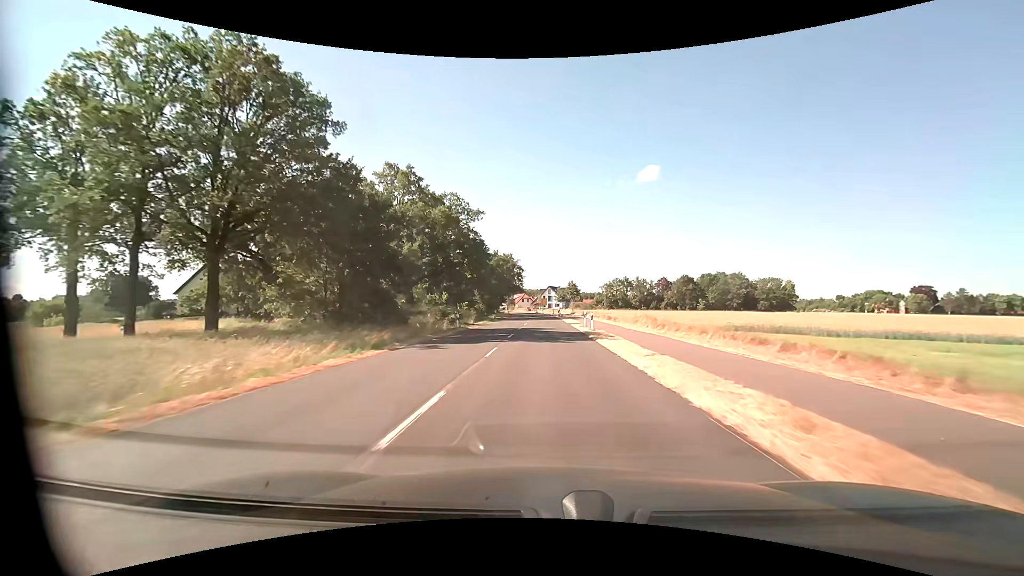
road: secondary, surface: asphalt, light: Day
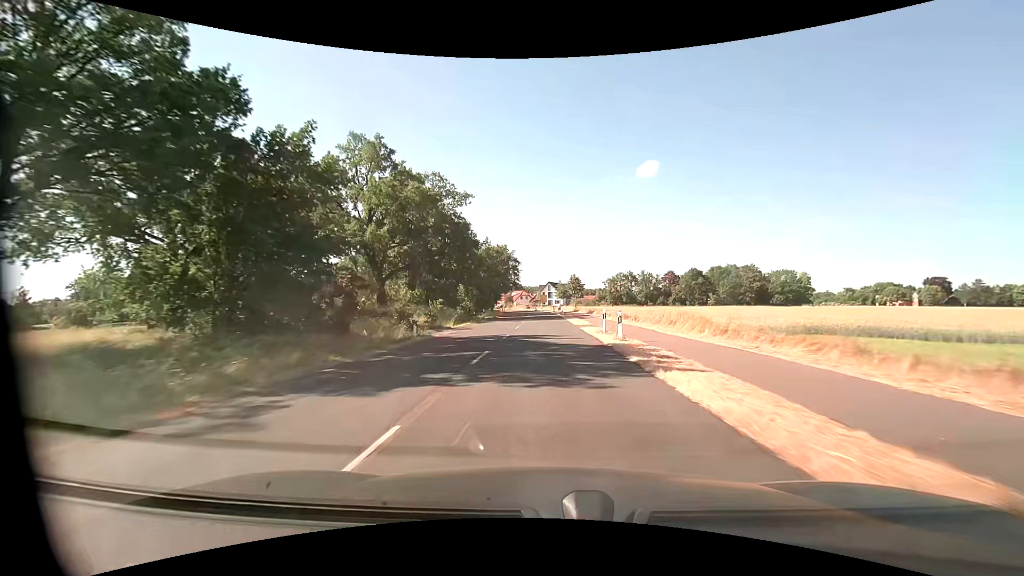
(0.0, +11.3) m; 0°
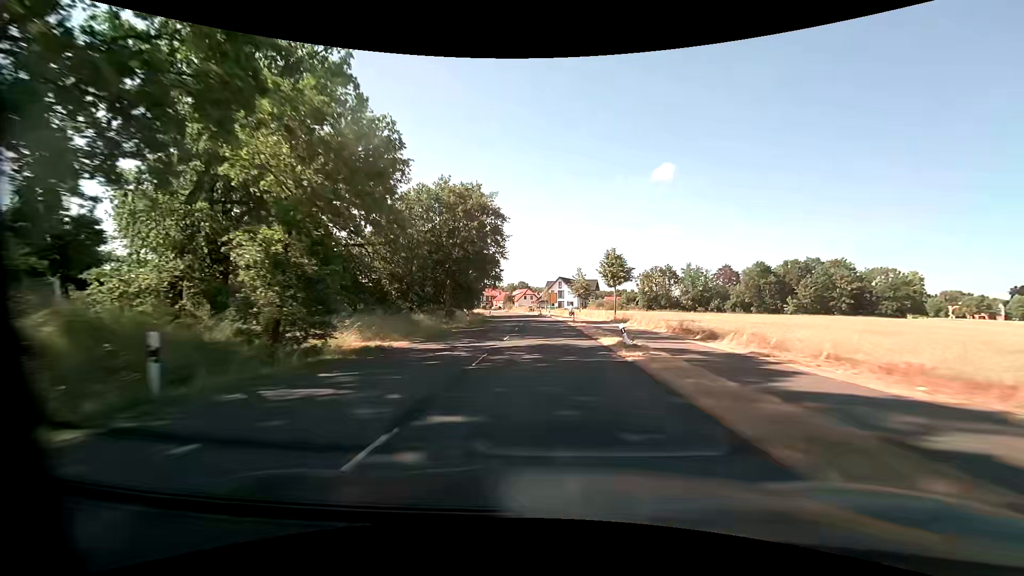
(-0.3, +45.2) m; -1°
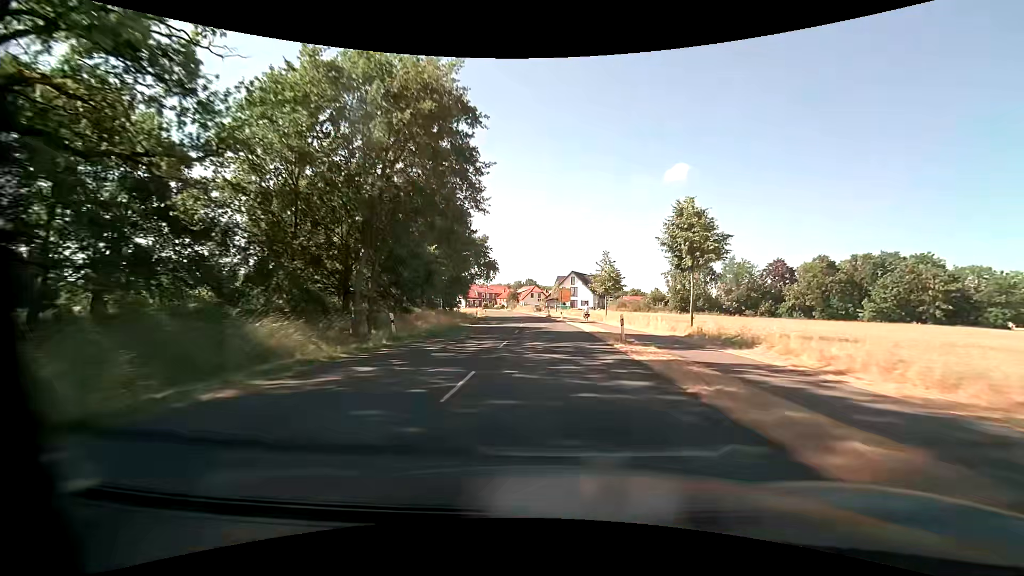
(-0.3, +22.6) m; -1°
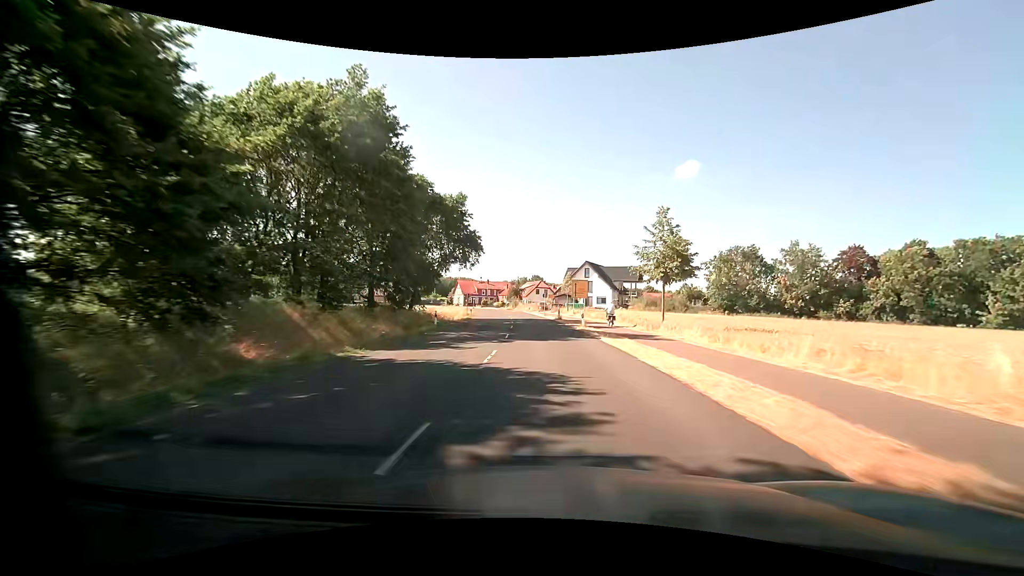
(-0.2, +22.5) m; -1°
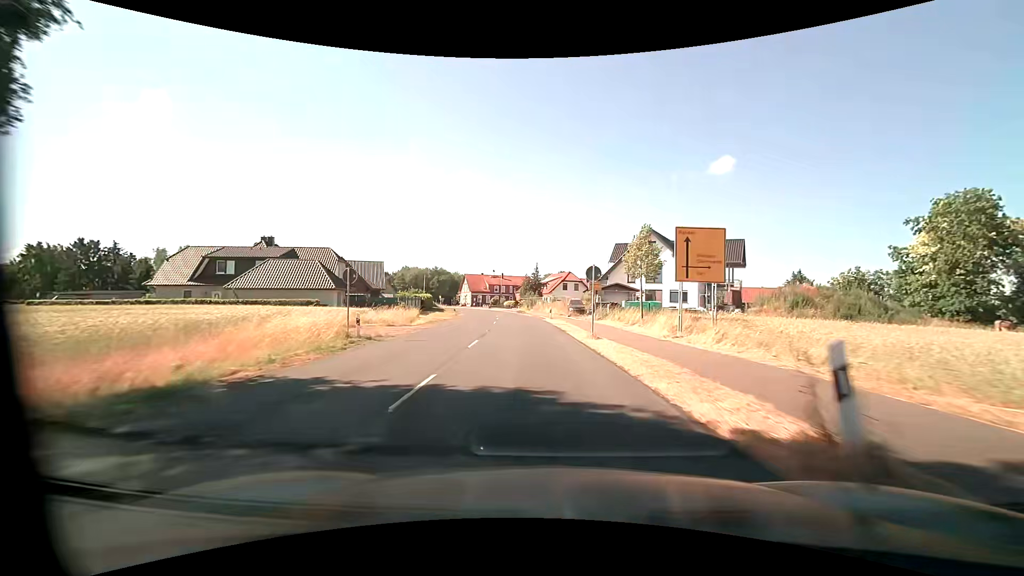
(-0.8, +41.0) m; -3°
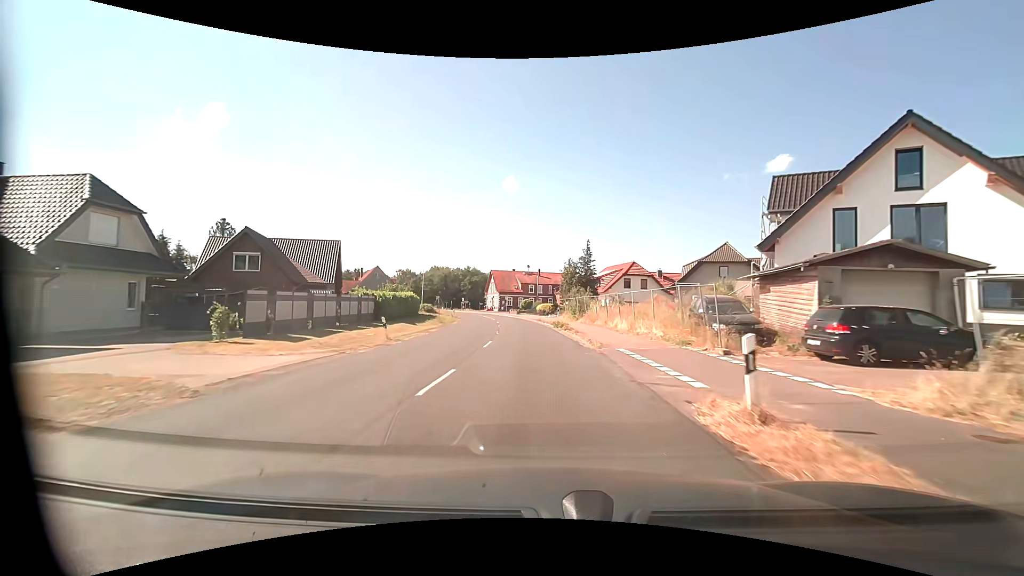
(-1.4, +34.5) m; -5°
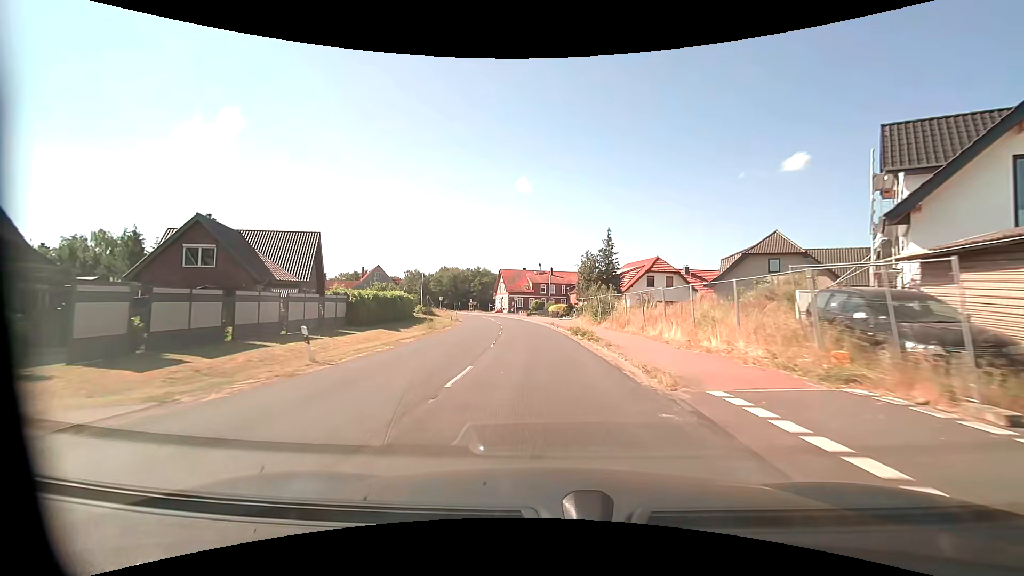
(-0.1, +8.1) m; -1°
(0, +10) (-1, +20) (-1, +30) (-2, +40) (-3, +50) (-5, +60) (-7, +70) (-9, +79) (-11, +89) (-14, +99) m
